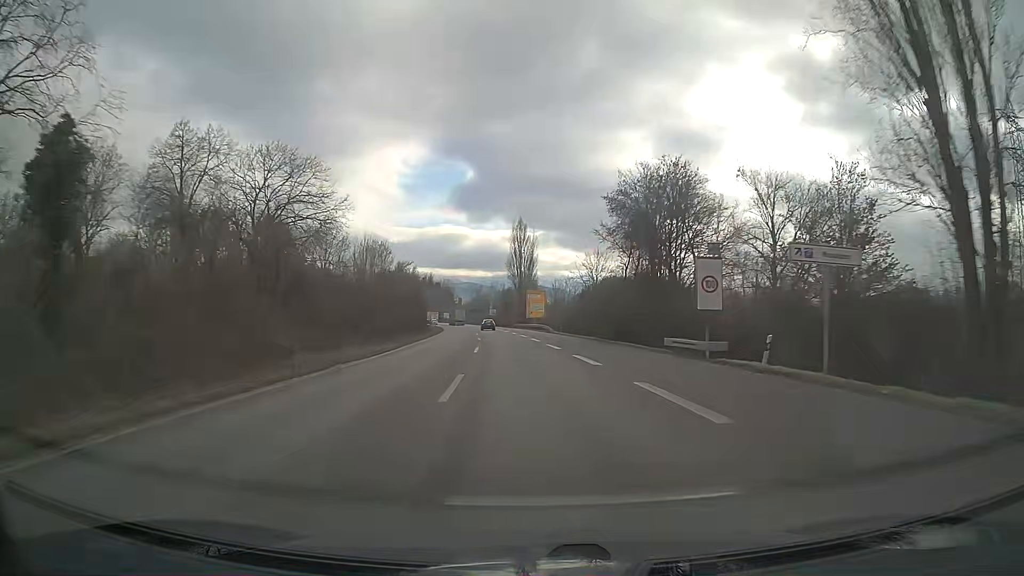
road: trunk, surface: asphalt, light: Day
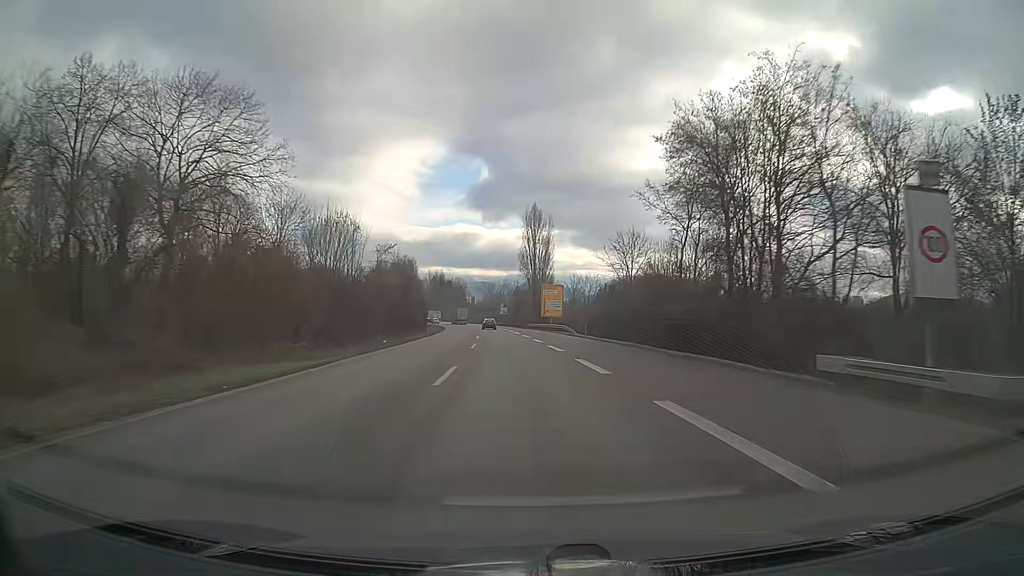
(-0.1, +15.6) m; -1°
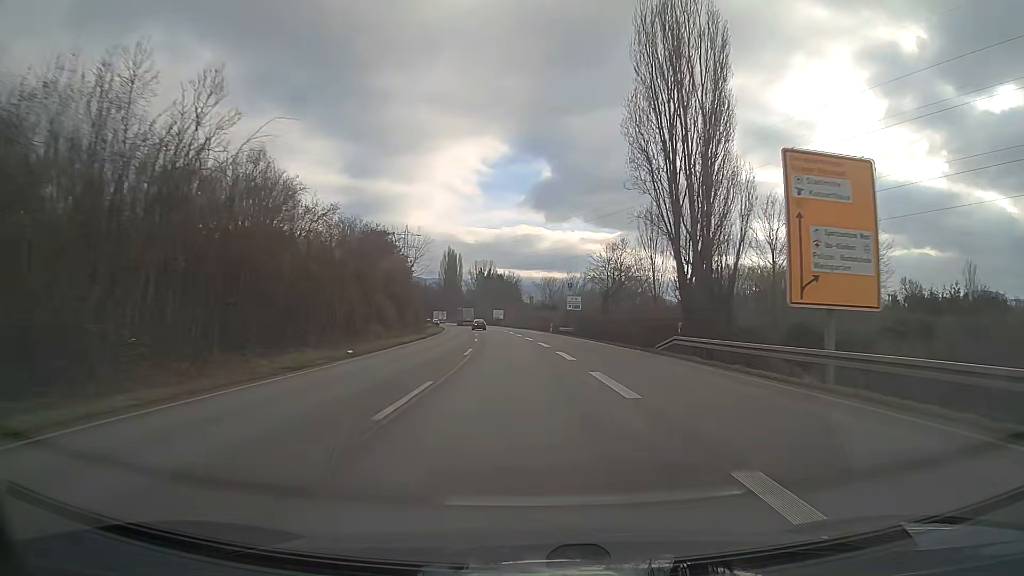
(-4.1, +76.9) m; -6°
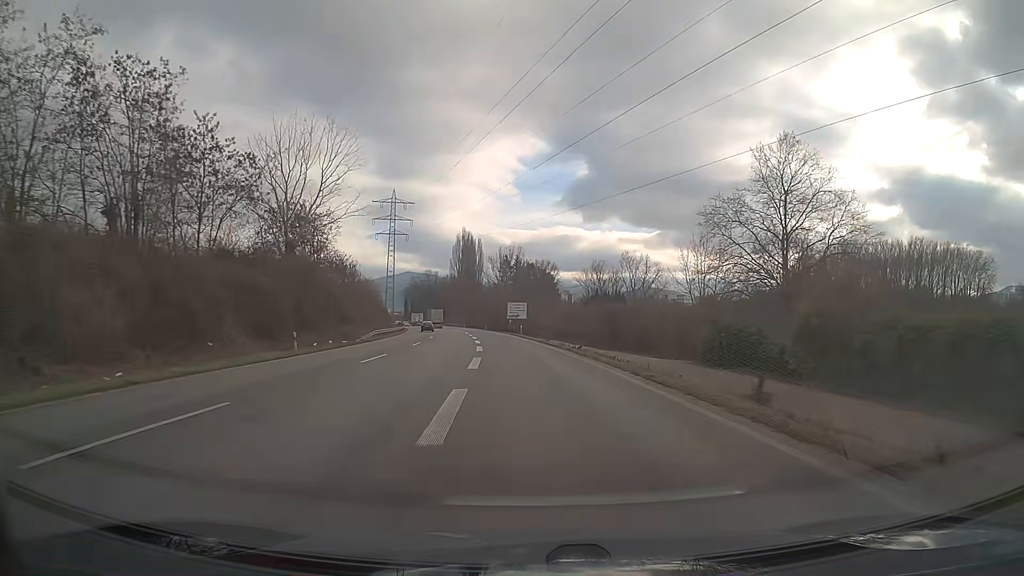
(-1.1, +76.5) m; -3°
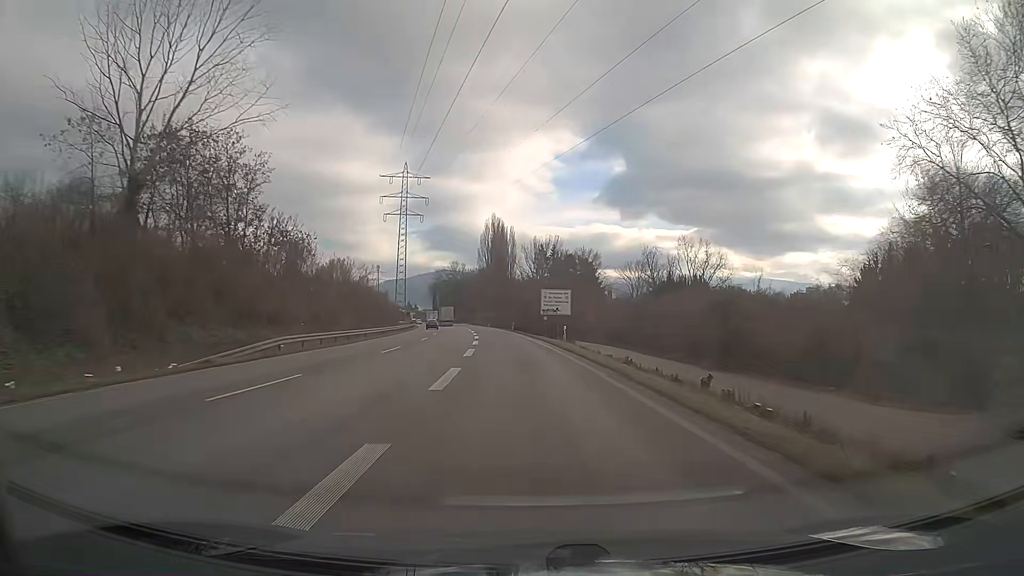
(-0.9, +30.3) m; -3°
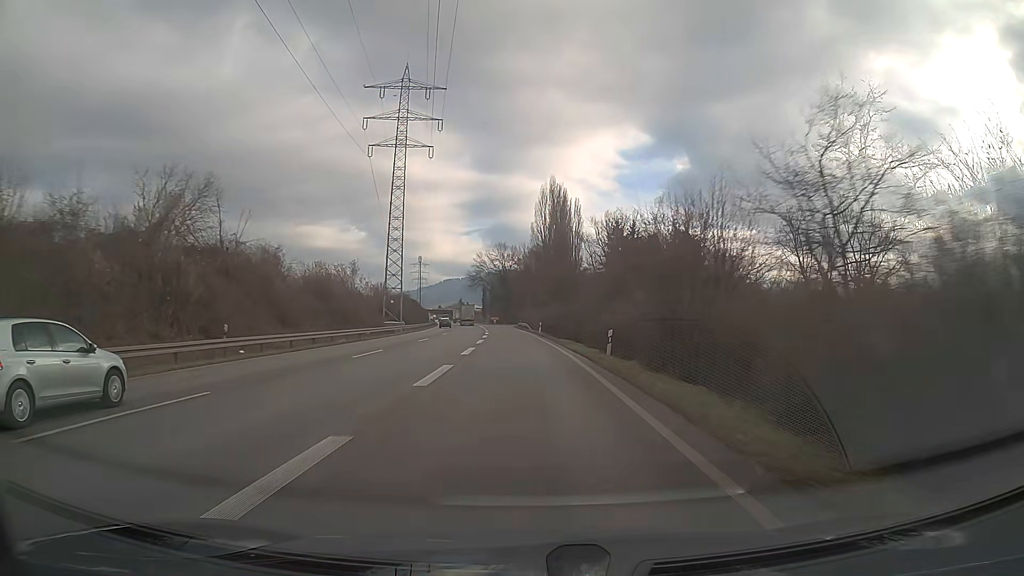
(-2.8, +59.6) m; -5°
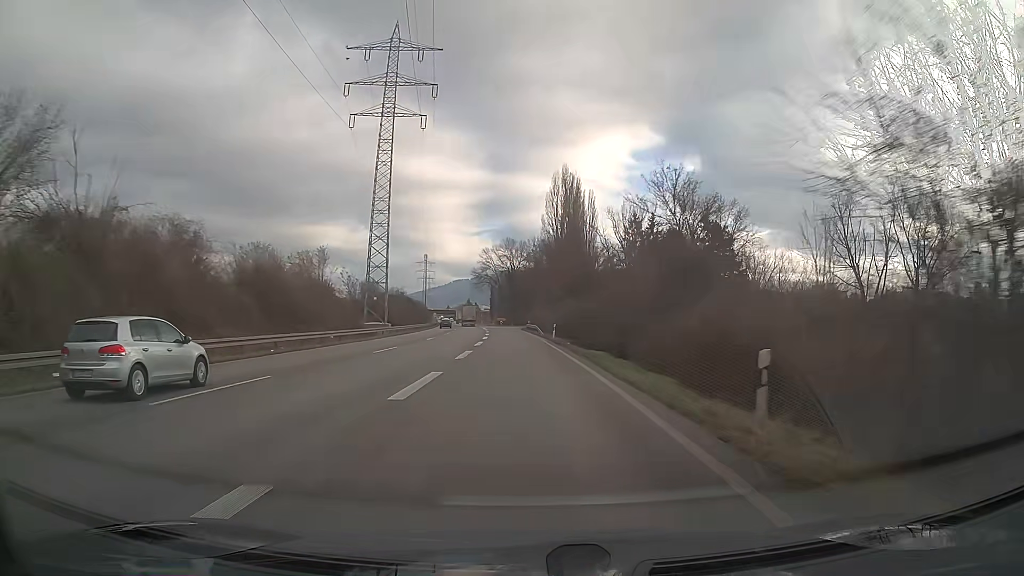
(-0.1, +14.4) m; -1°
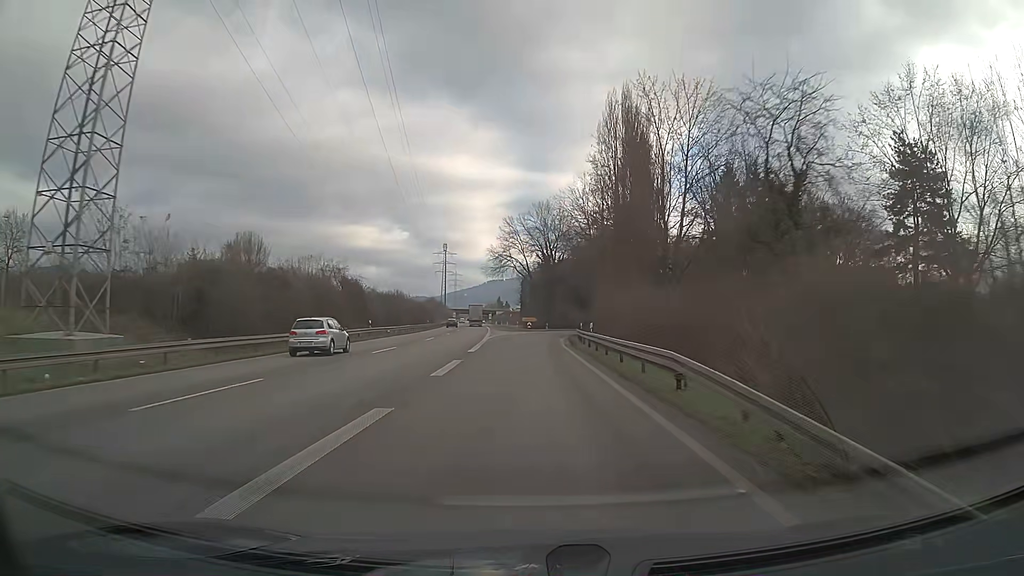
(-1.4, +55.0) m; -3°
(0, +10) (0, +20) (0, +30) (0, +40) (0, +50) (+1, +60) (+2, +70) (+3, +80) (+5, +90) (+7, +99) m
